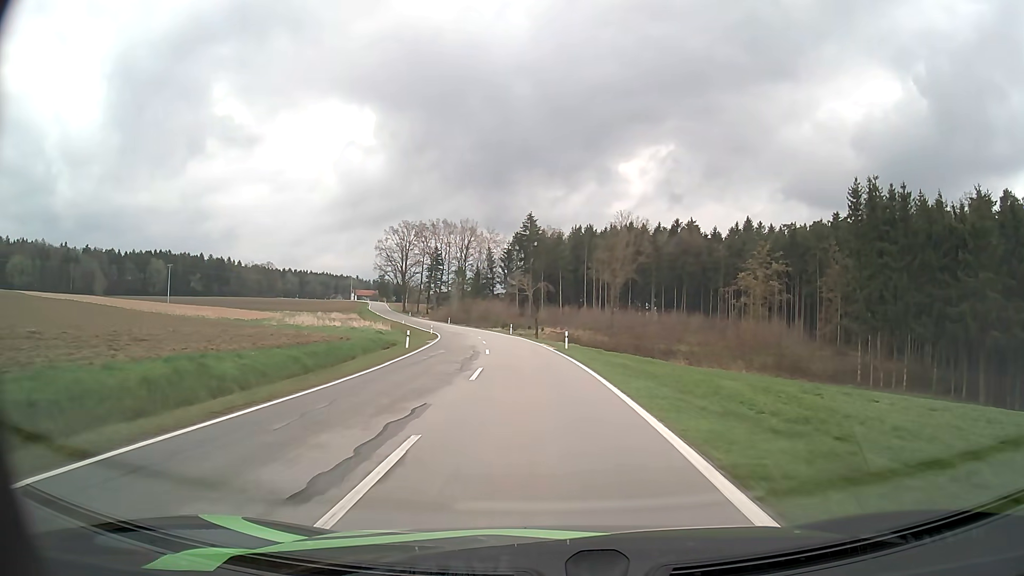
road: tertiary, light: Day
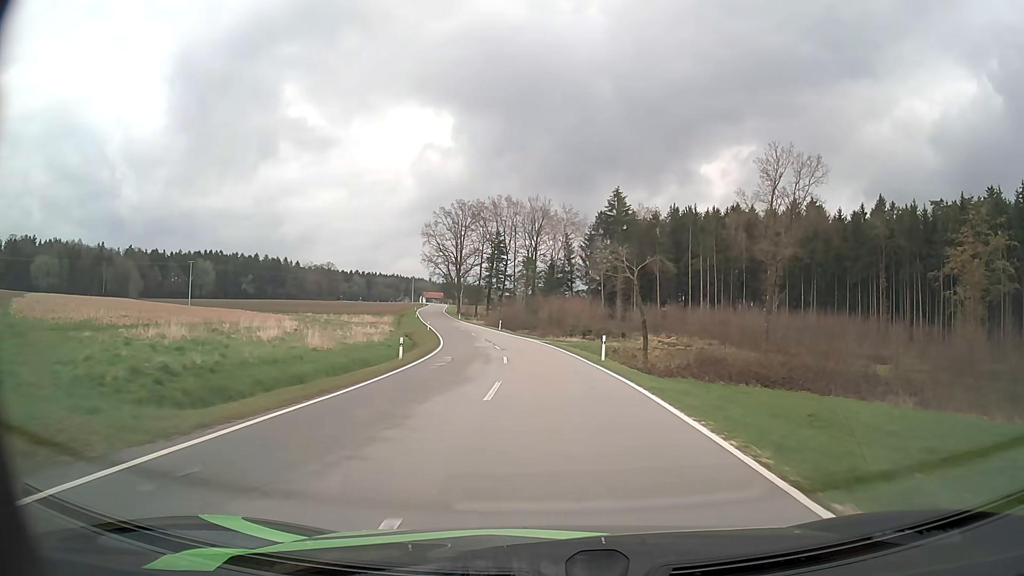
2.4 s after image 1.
(-2.3, +37.8) m; -7°
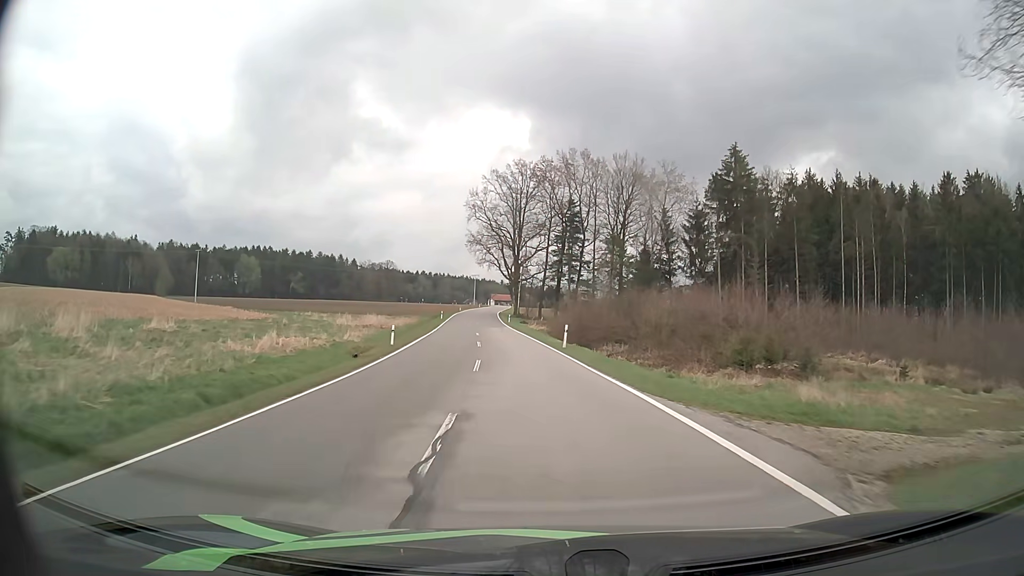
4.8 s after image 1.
(-2.3, +40.2) m; -7°
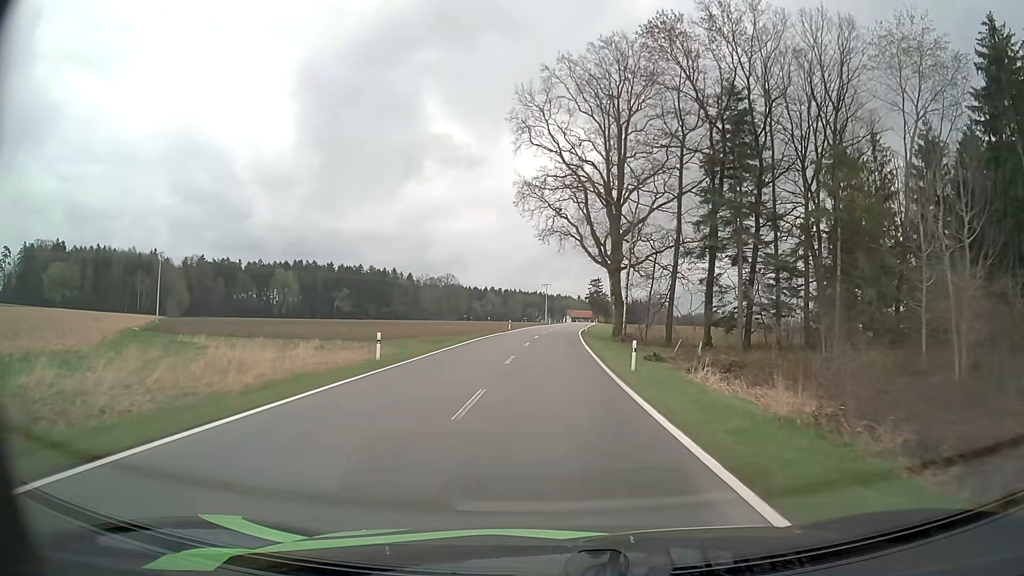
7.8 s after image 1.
(-4.1, +53.4) m; -6°
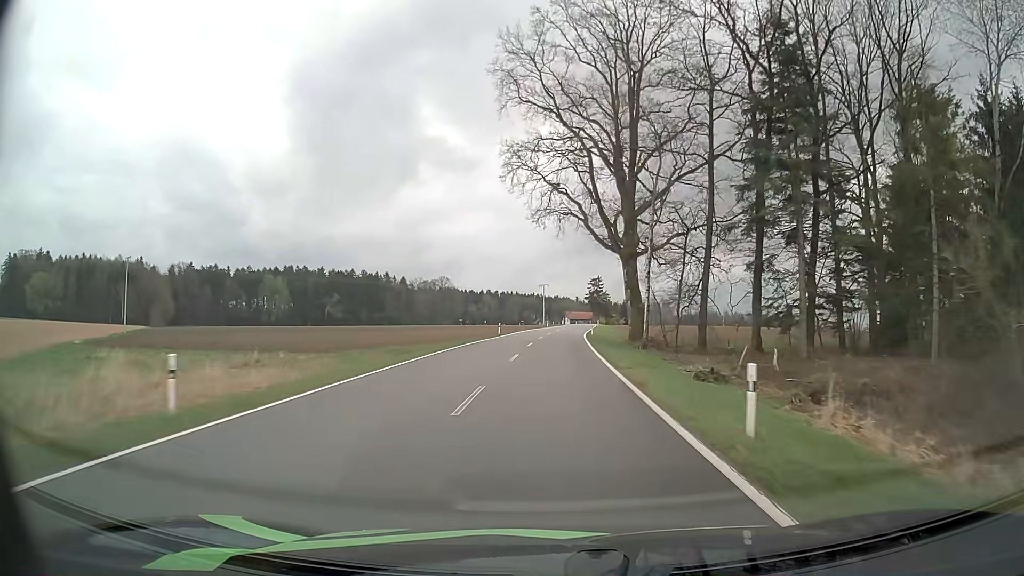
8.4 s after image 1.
(0.0, +11.2) m; 0°
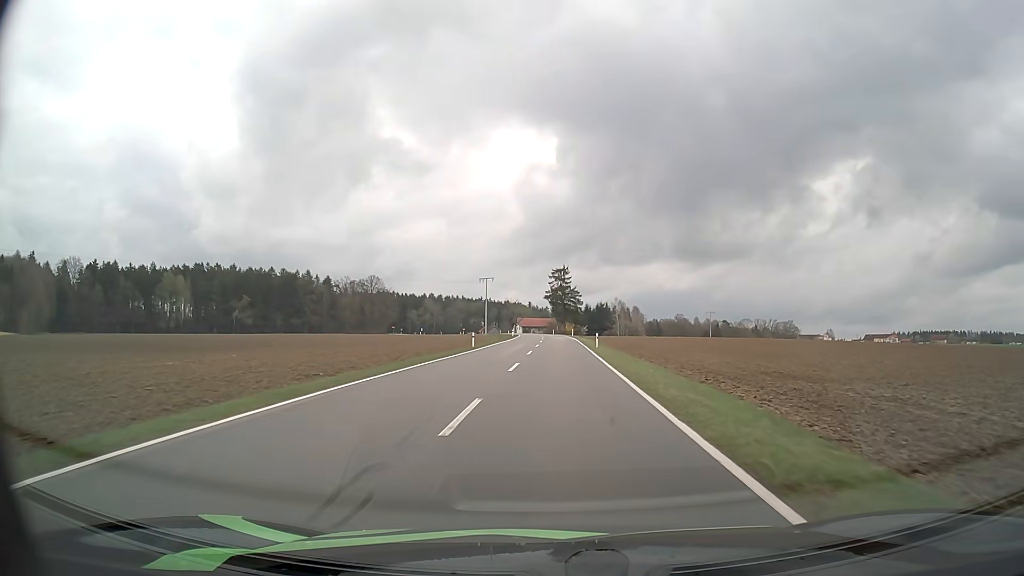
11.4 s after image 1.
(+1.3, +58.0) m; +4°
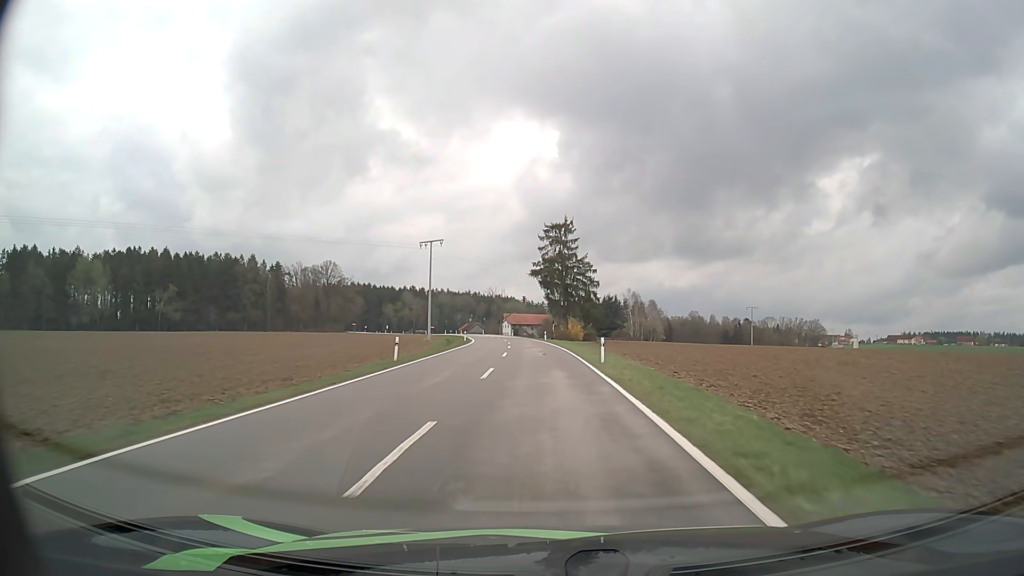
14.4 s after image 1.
(+1.1, +59.4) m; 0°
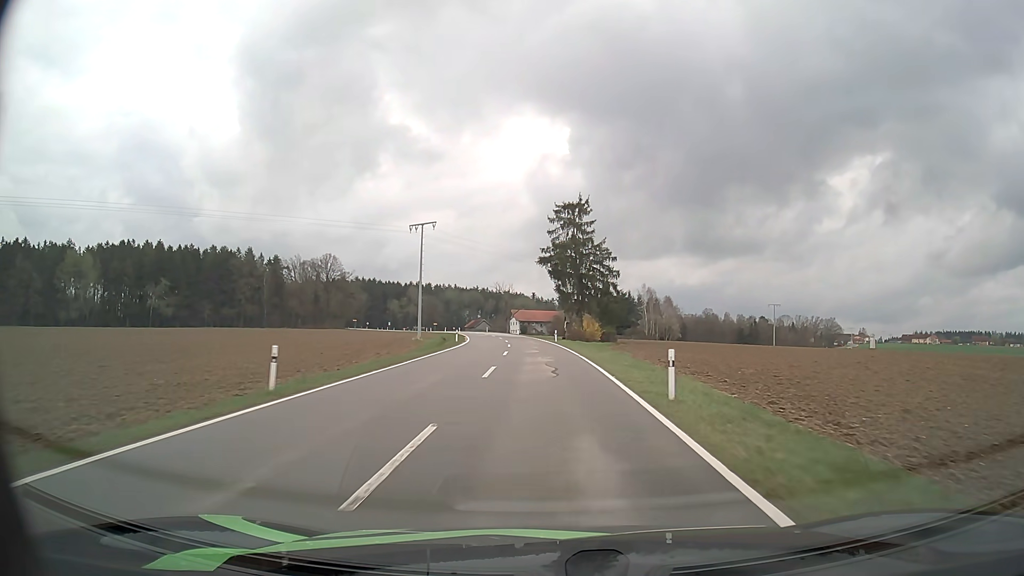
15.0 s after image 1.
(-0.1, +11.8) m; -1°
(0, +10) (0, +20) (-1, +30) (-1, +40) (-2, +50) (-3, +60) (-4, +70) (-5, +80) (-7, +90) (-9, +99) m
